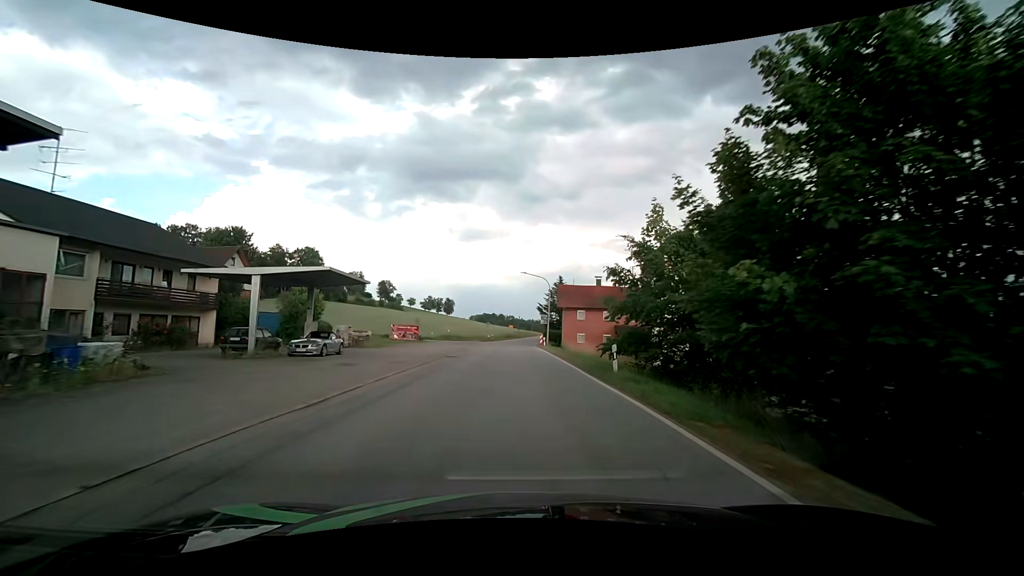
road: secondary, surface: asphalt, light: Day
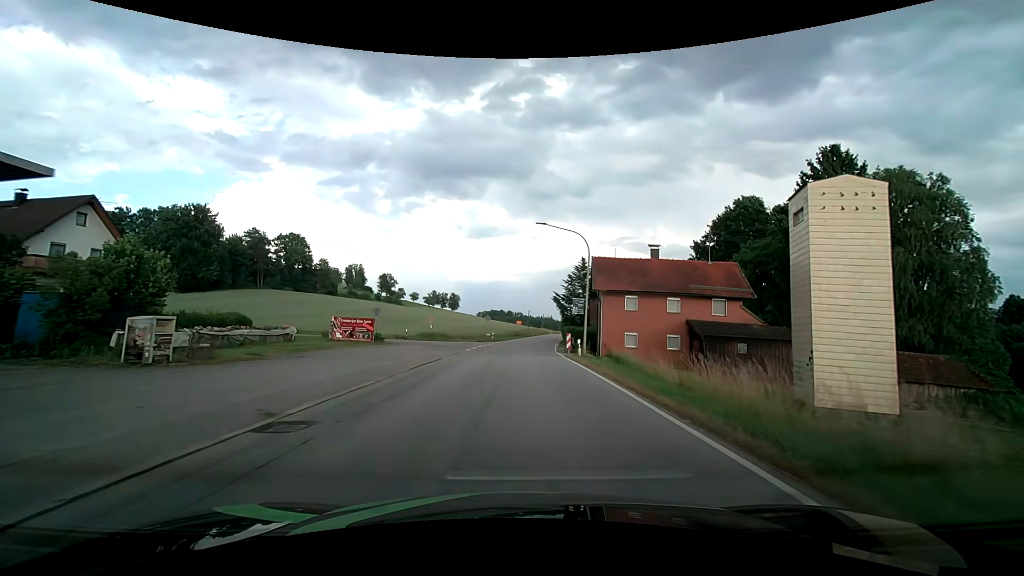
(-0.2, +21.7) m; -1°
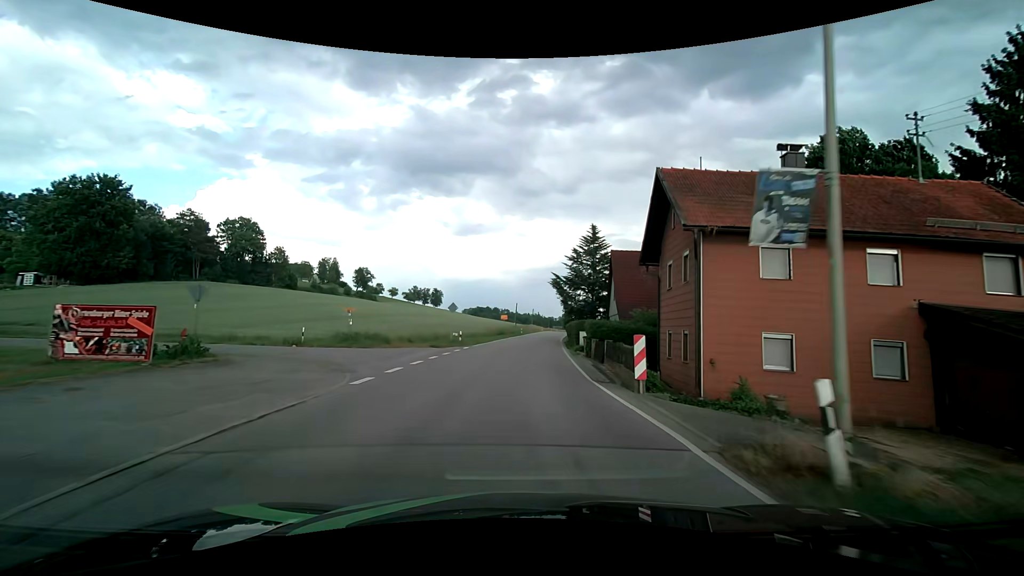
(+0.2, +21.8) m; +1°
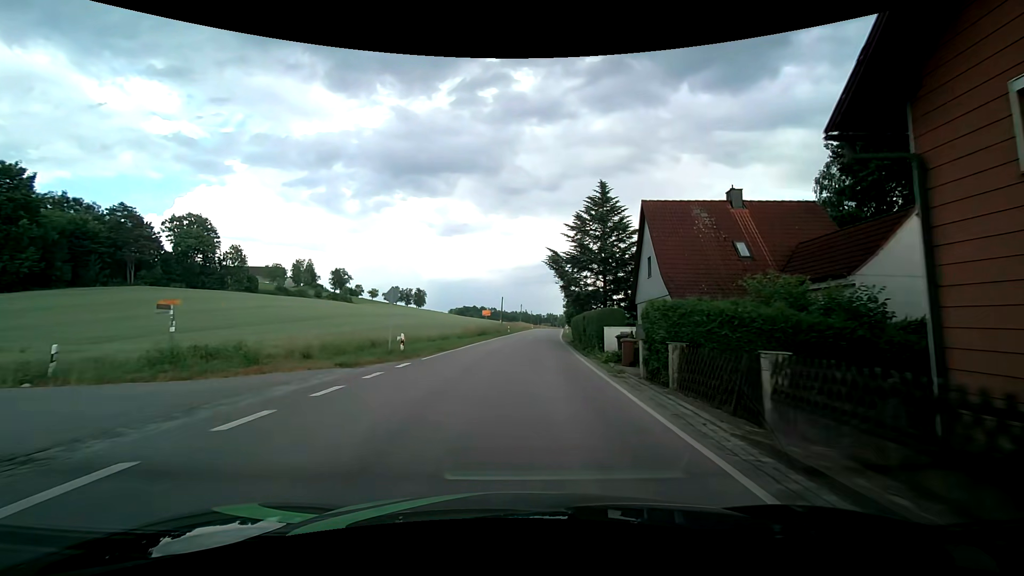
(+0.2, +14.6) m; +2°
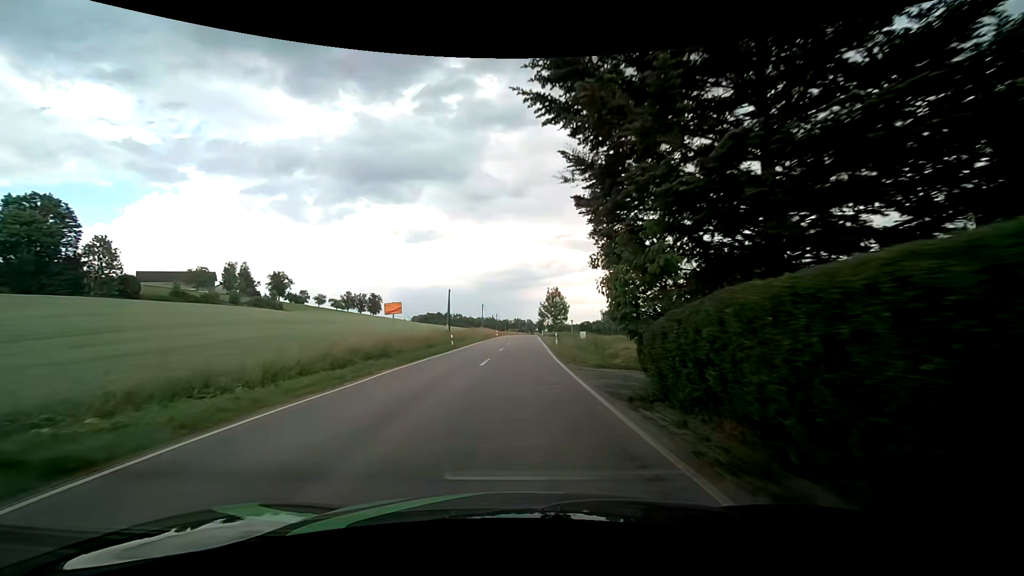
(+1.0, +29.4) m; +3°
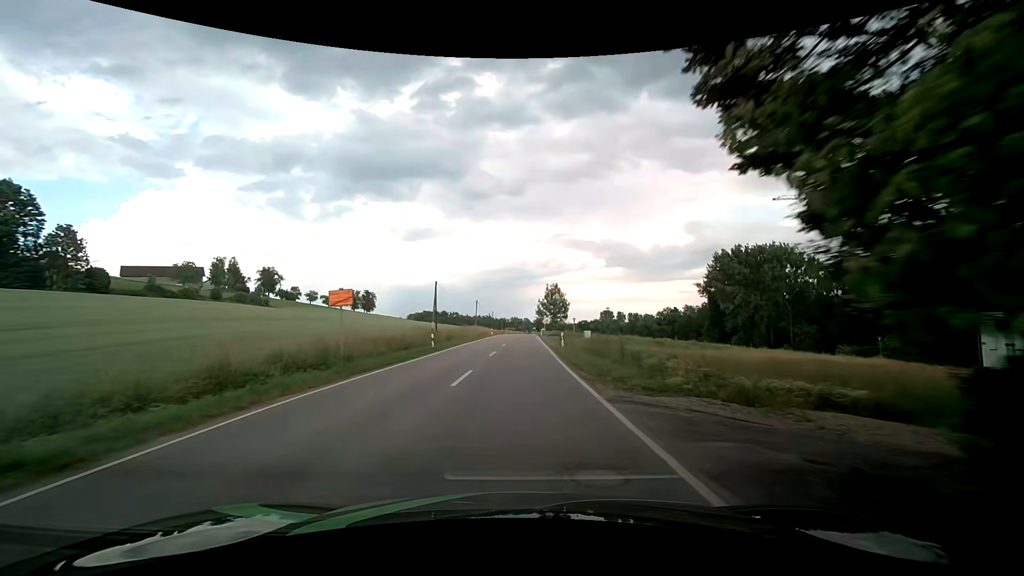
(0.0, +7.4) m; 0°
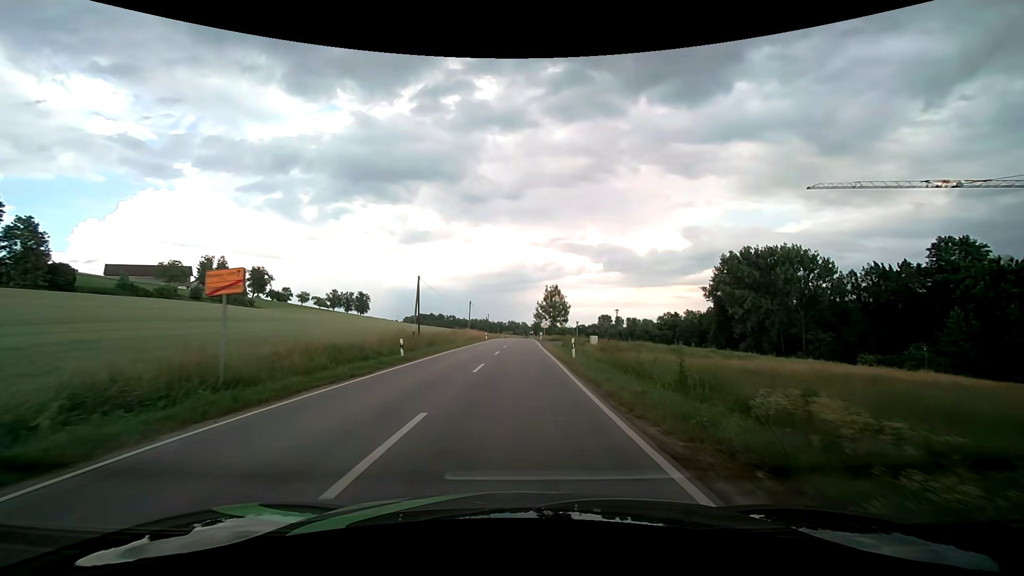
(+0.1, +7.4) m; +1°
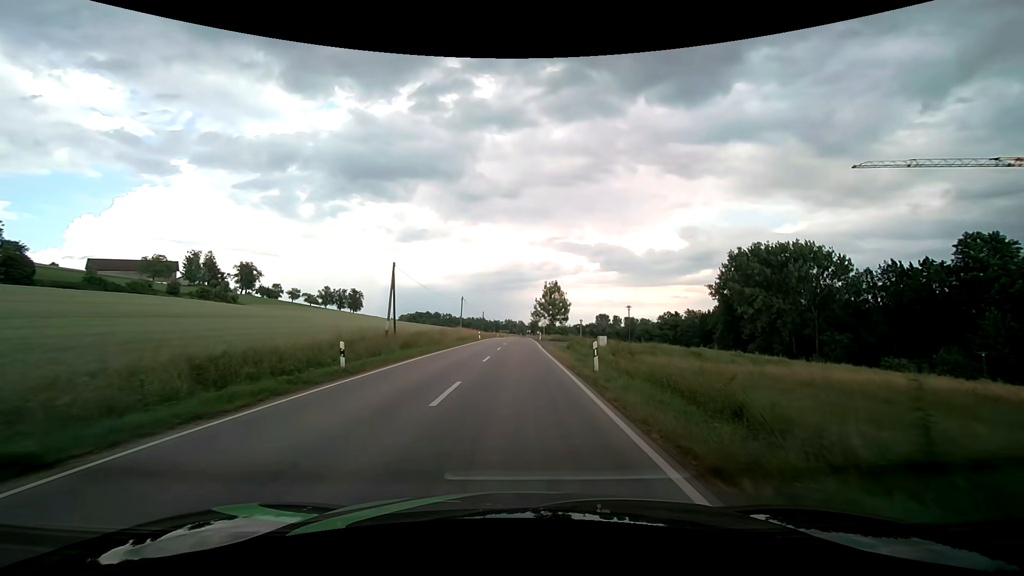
(0.0, +7.4) m; 0°
(0, +10) (0, +20) (0, +30) (0, +40) (0, +50) (0, +60) (+1, +70) (+1, +80) (+1, +90) (+1, +100) m
